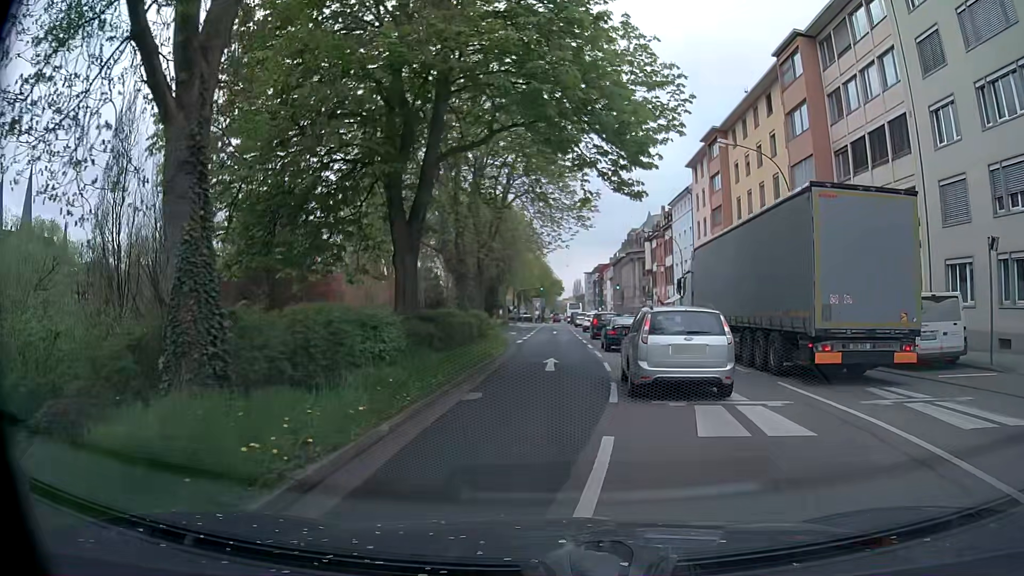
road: primary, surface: asphalt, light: Day
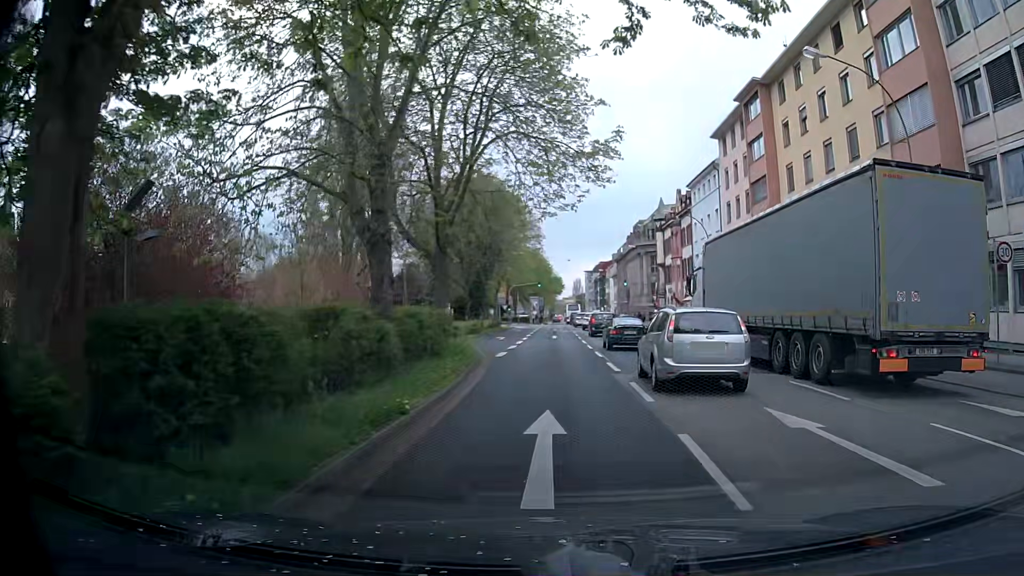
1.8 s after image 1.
(-0.3, +12.0) m; 0°
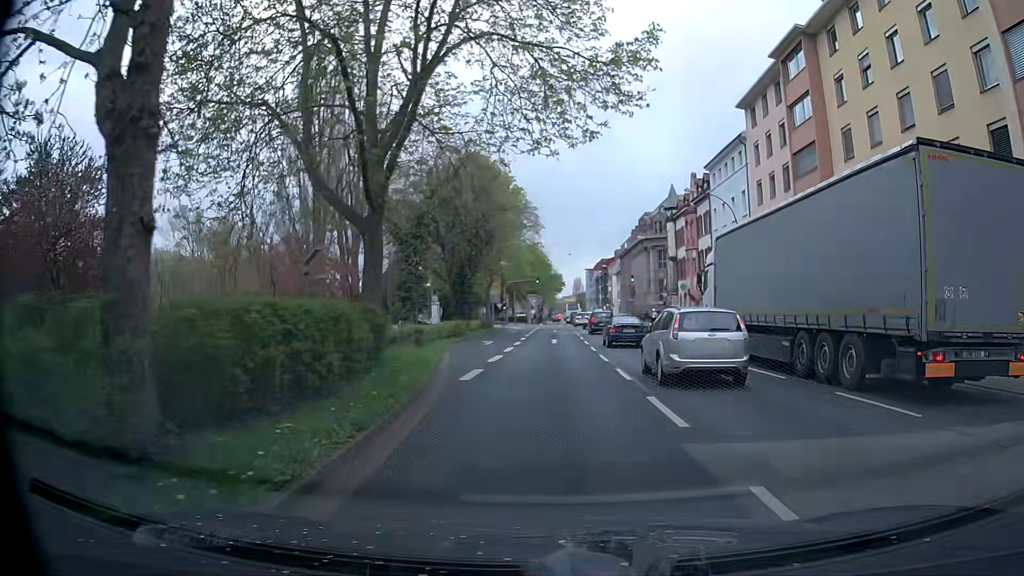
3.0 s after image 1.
(-0.1, +8.6) m; -2°
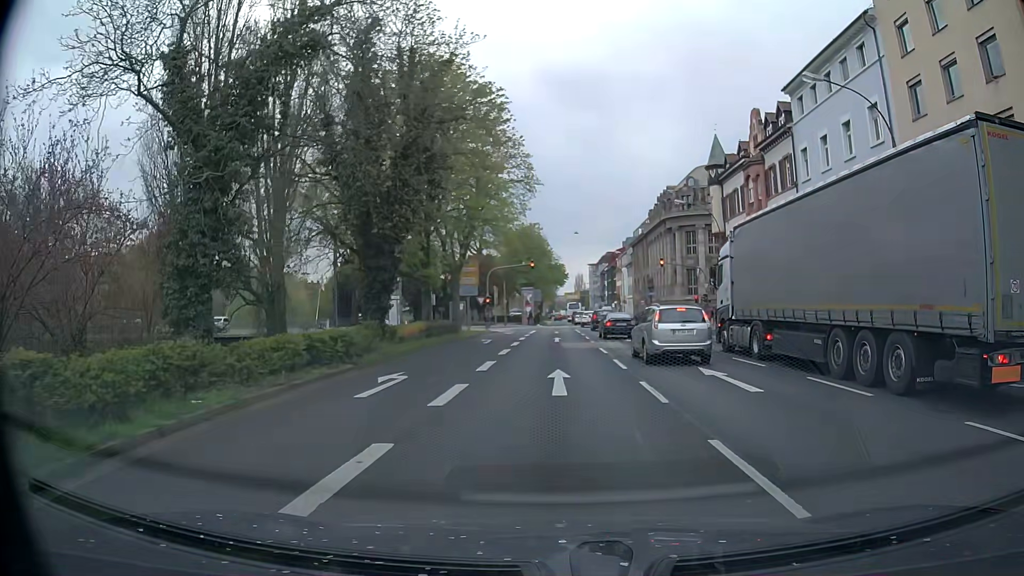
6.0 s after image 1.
(+0.3, +22.0) m; +1°
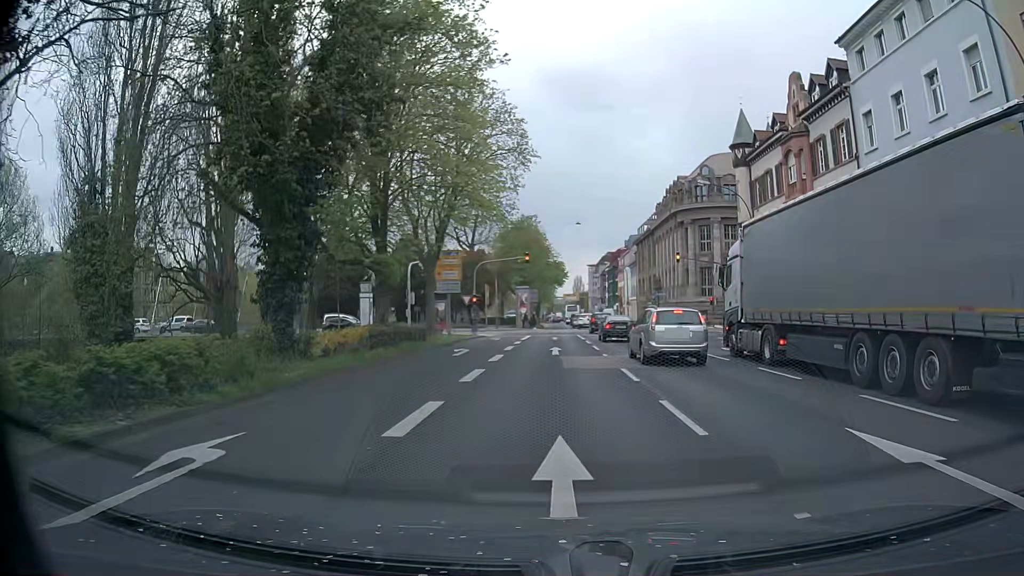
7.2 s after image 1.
(-0.1, +8.6) m; 0°
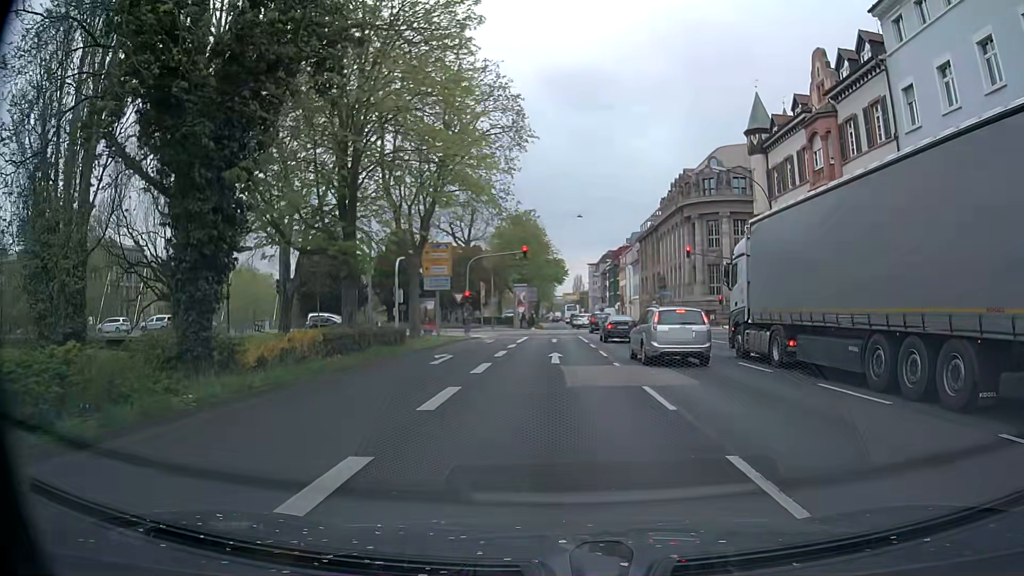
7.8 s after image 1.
(0.0, +4.1) m; -1°
(0, +10) (0, +20) (0, +30) (0, +40) (+1, +50) (+1, +60) (+1, +70) (+1, +80) (+1, +90) (+1, +100) m
